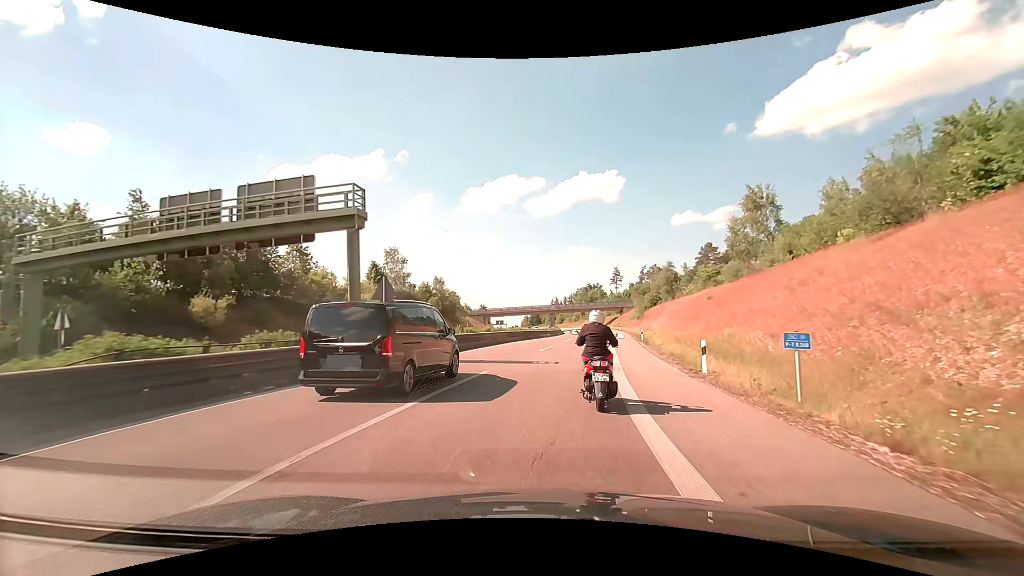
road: trunk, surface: asphalt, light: Day
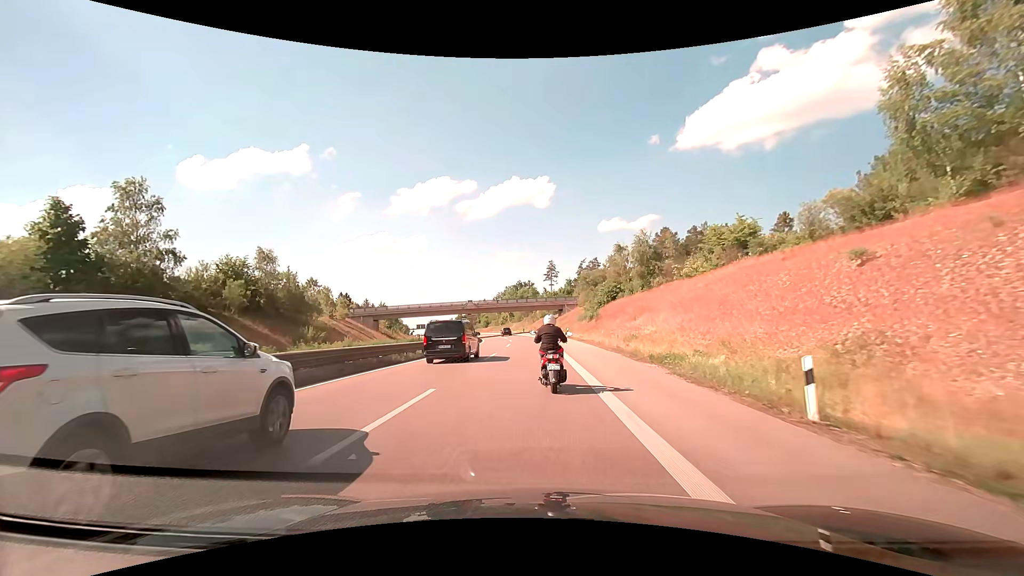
(+4.1, +39.5) m; +8°
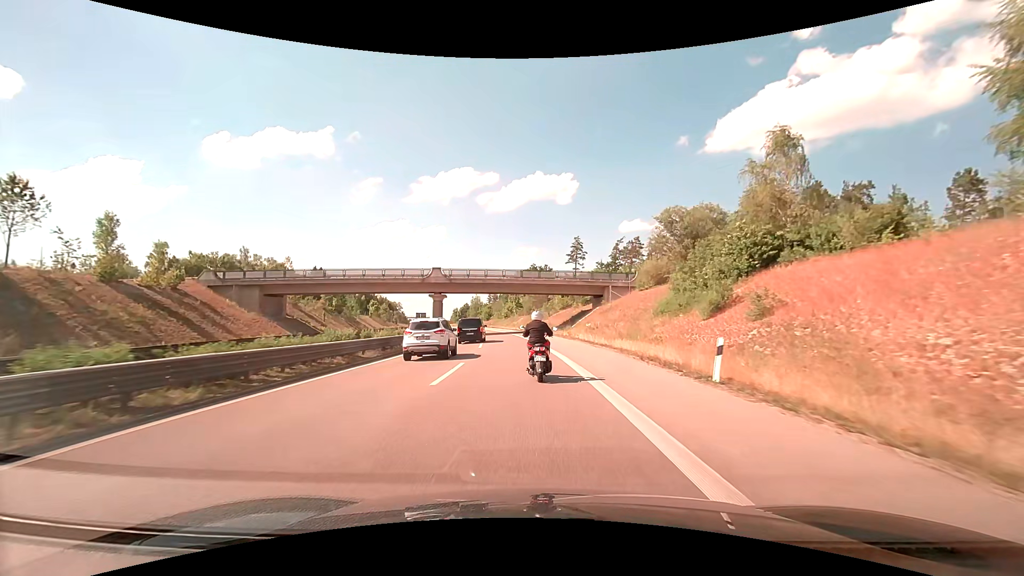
(-0.3, +47.7) m; -2°
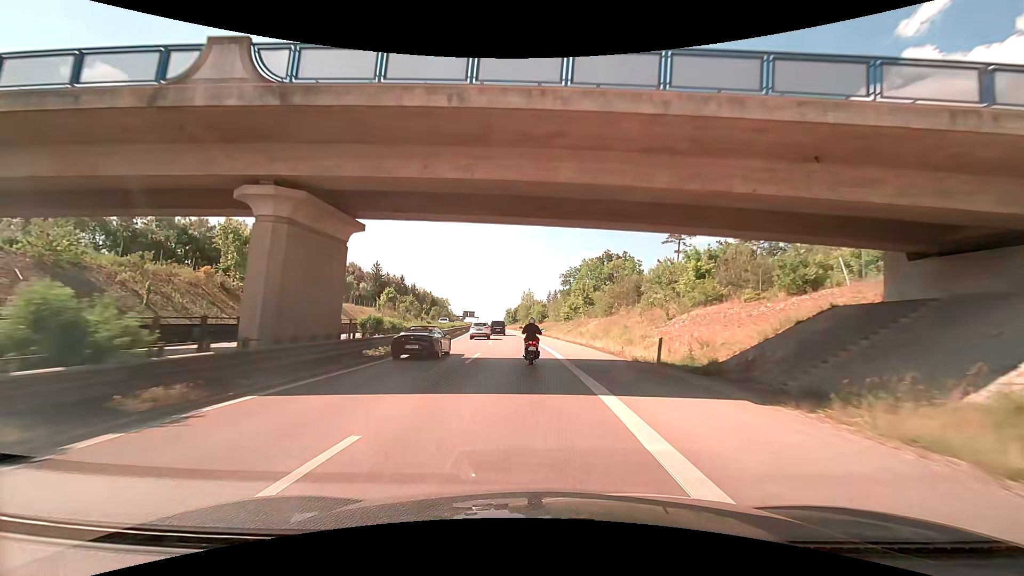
(-2.6, +47.7) m; -7°
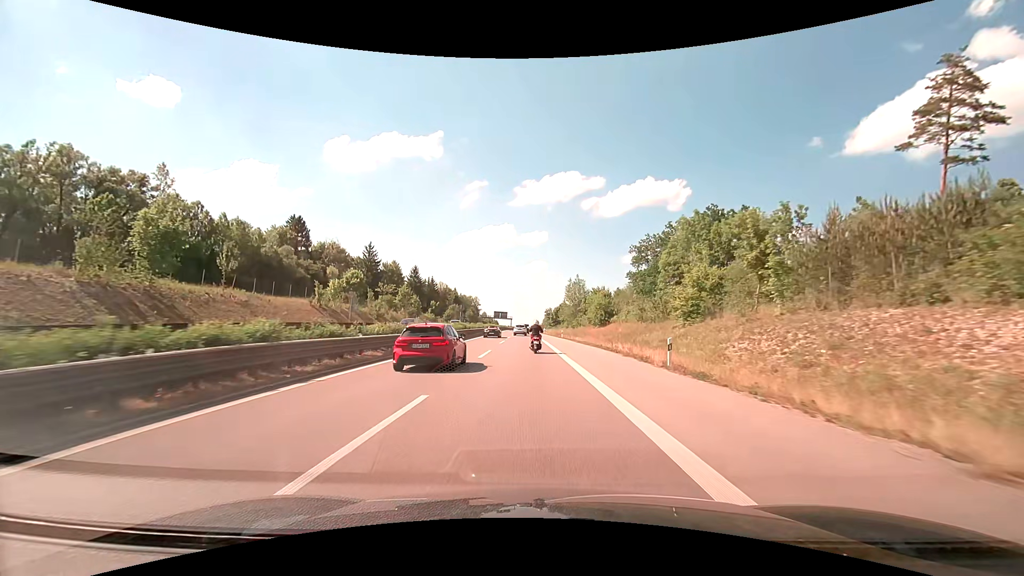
(-2.3, +50.8) m; -5°
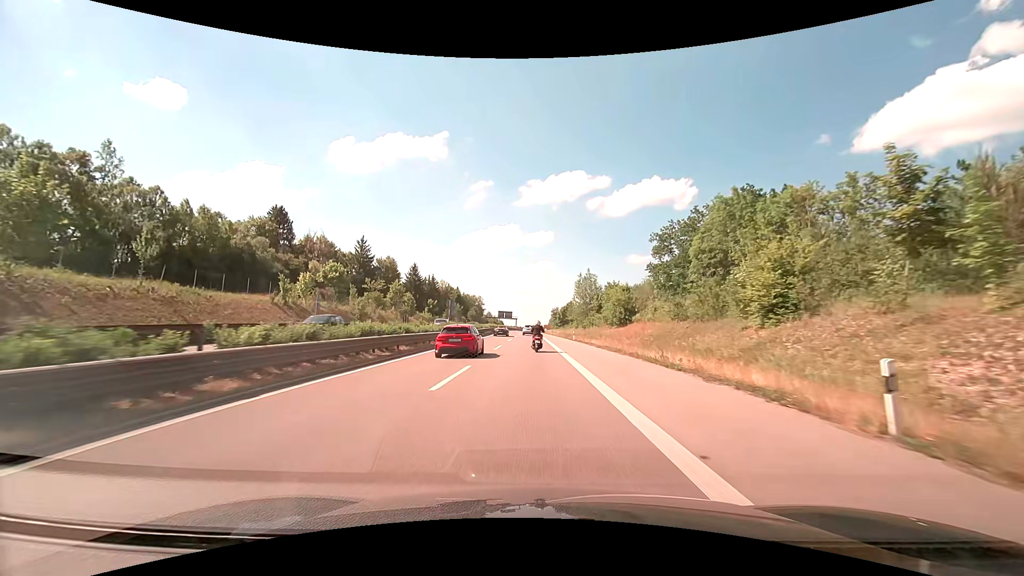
(0.0, +10.8) m; -1°
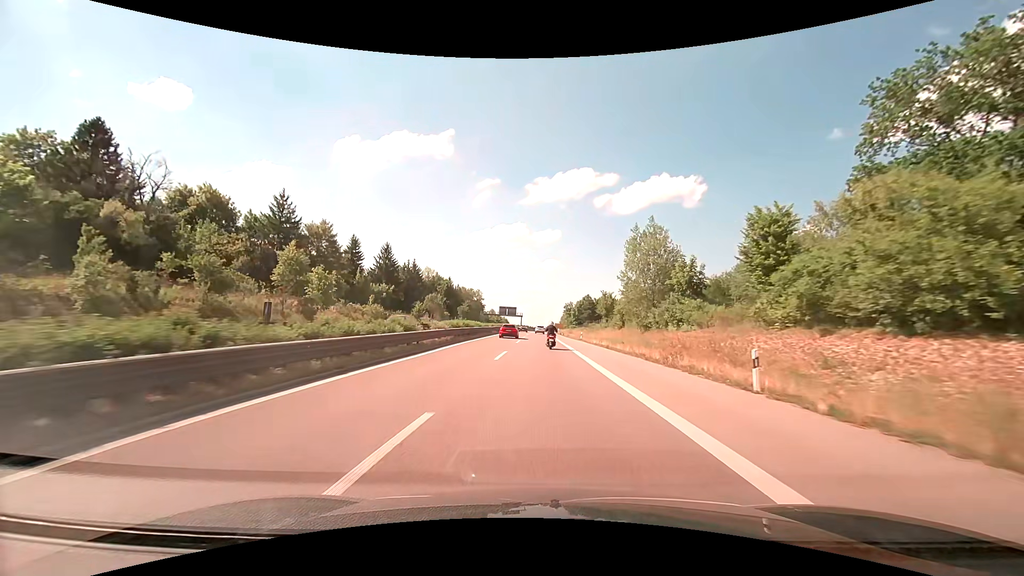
(-0.9, +45.4) m; -1°
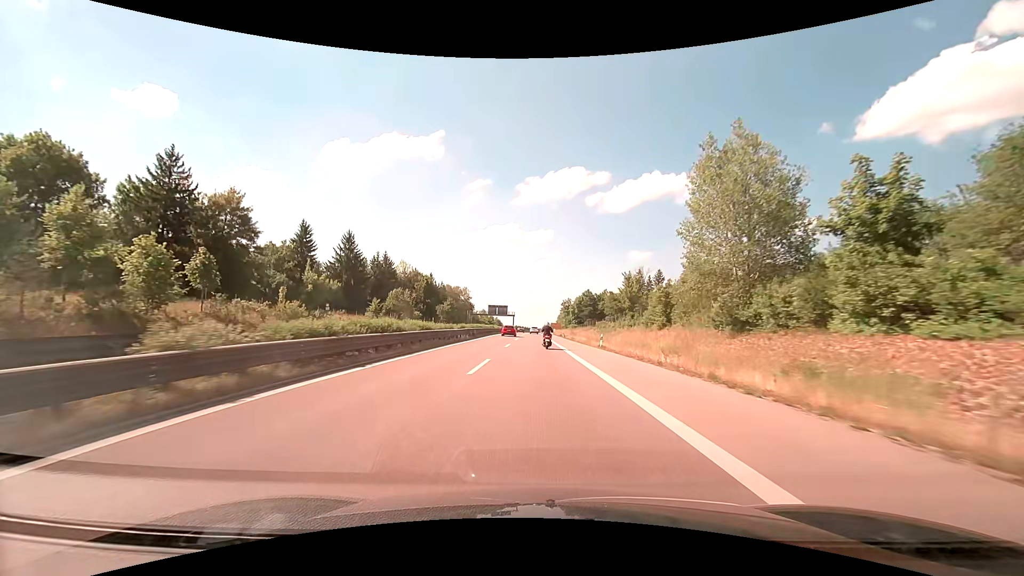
(+0.3, +23.9) m; +1°
(0, +10) (0, +20) (0, +30) (0, +40) (0, +50) (0, +60) (0, +70) (0, +80) (0, +90) (-1, +100) m
